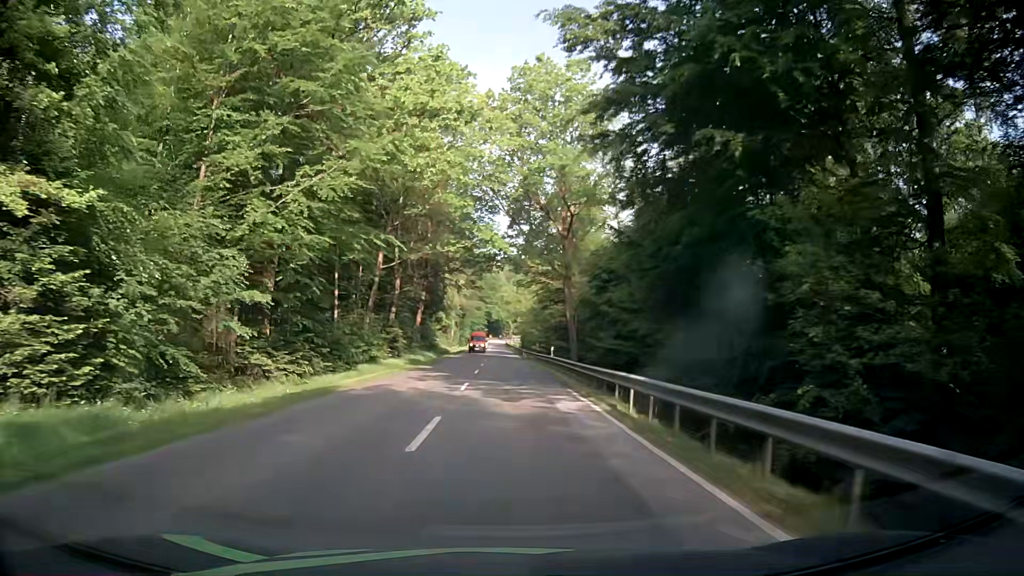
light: Day
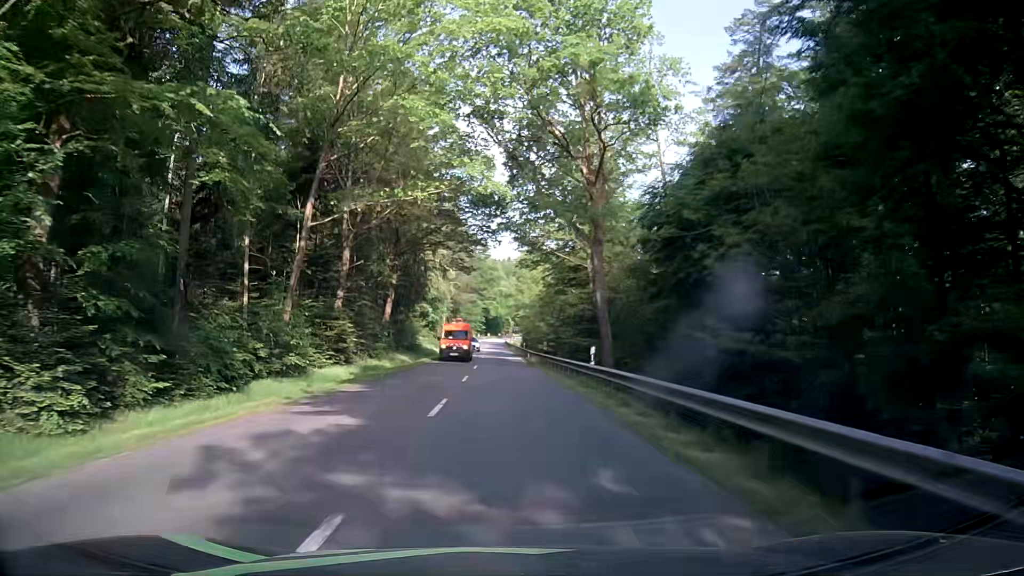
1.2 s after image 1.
(0.0, +18.2) m; +1°
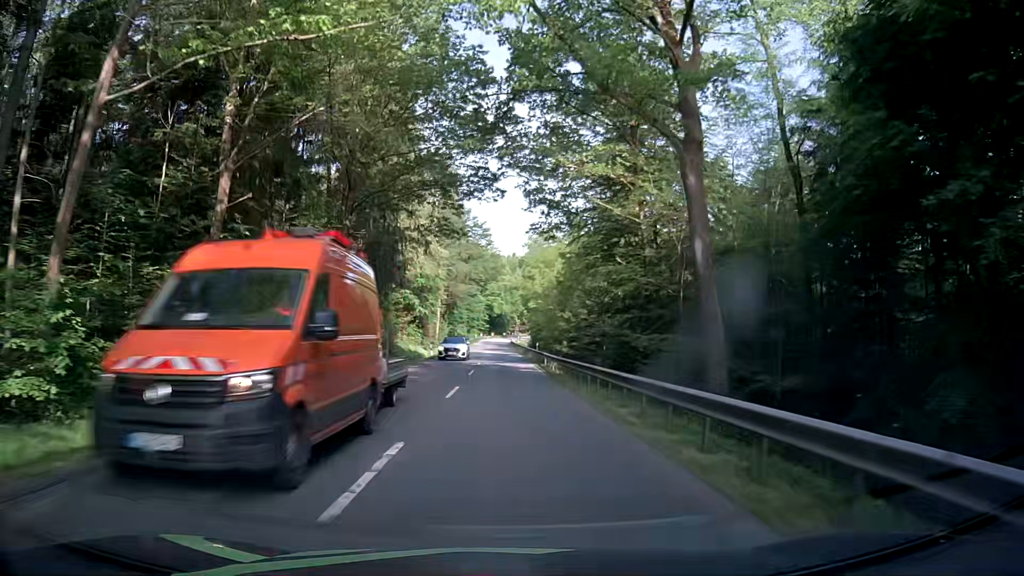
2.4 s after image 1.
(-0.1, +18.2) m; 0°
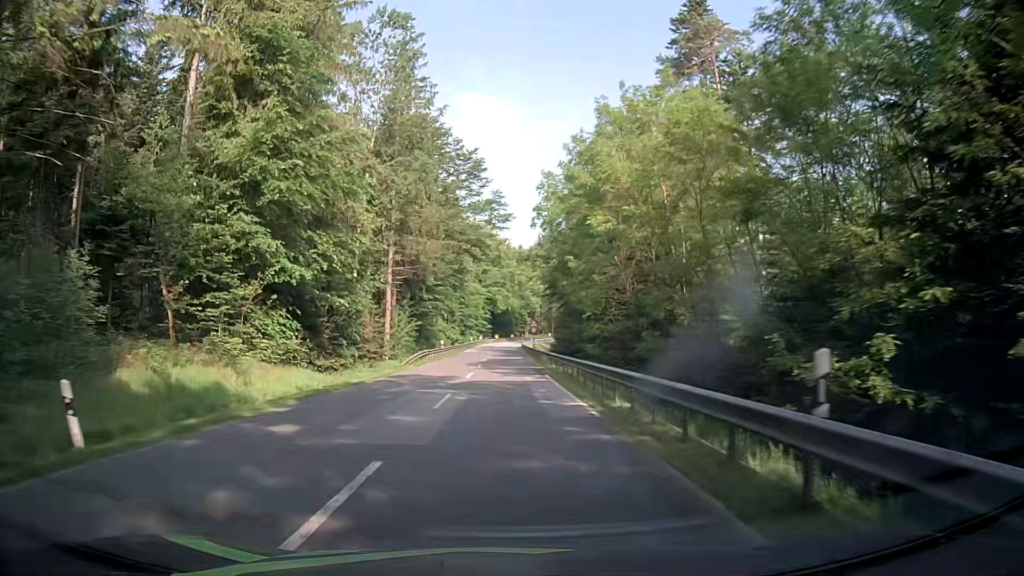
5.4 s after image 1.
(-0.4, +45.6) m; -2°
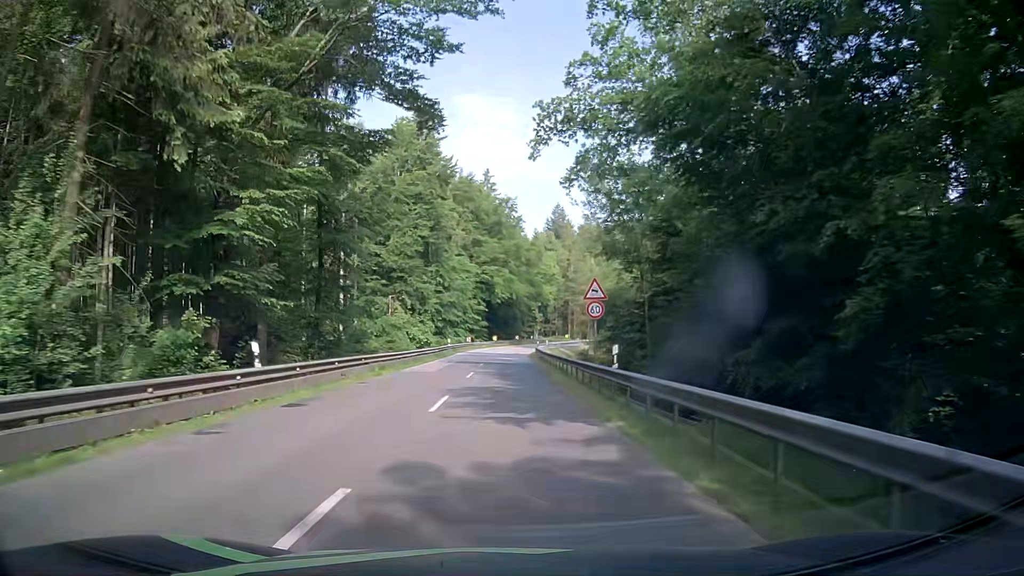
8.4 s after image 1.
(+0.2, +45.6) m; 0°
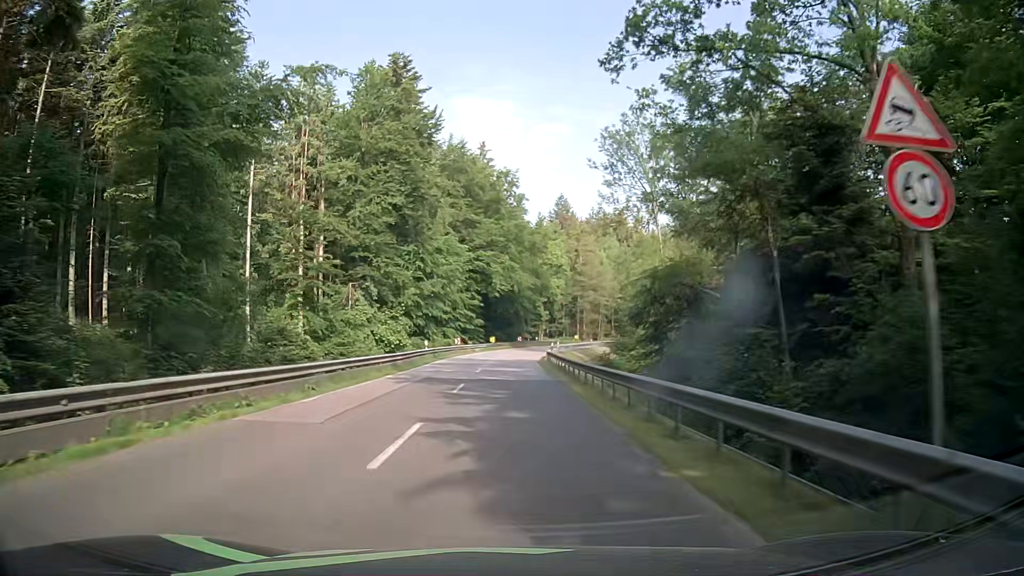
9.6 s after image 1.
(0.0, +18.2) m; 0°
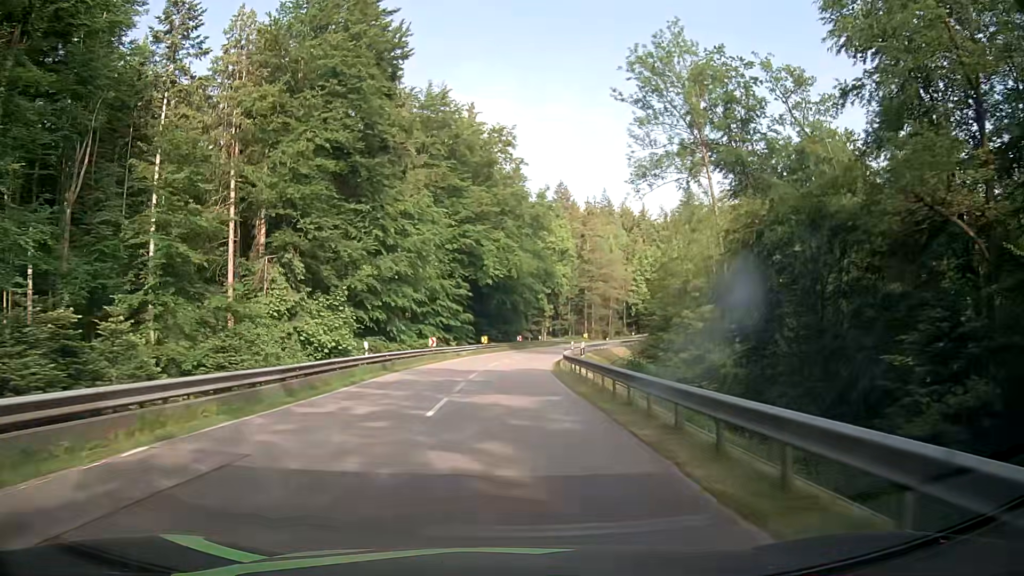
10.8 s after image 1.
(+0.2, +18.2) m; +1°
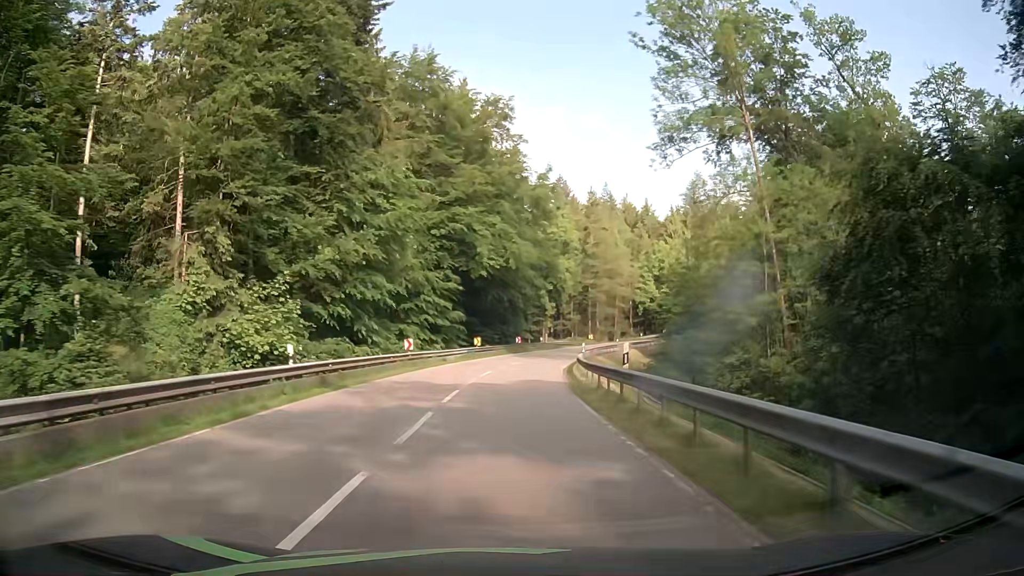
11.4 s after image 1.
(-0.1, +9.1) m; -2°
(0, +10) (+1, +20) (+2, +30) (+3, +40) (+5, +50) (+7, +59) (+10, +69) (+13, +78) (+18, +87) (+24, +95) m
